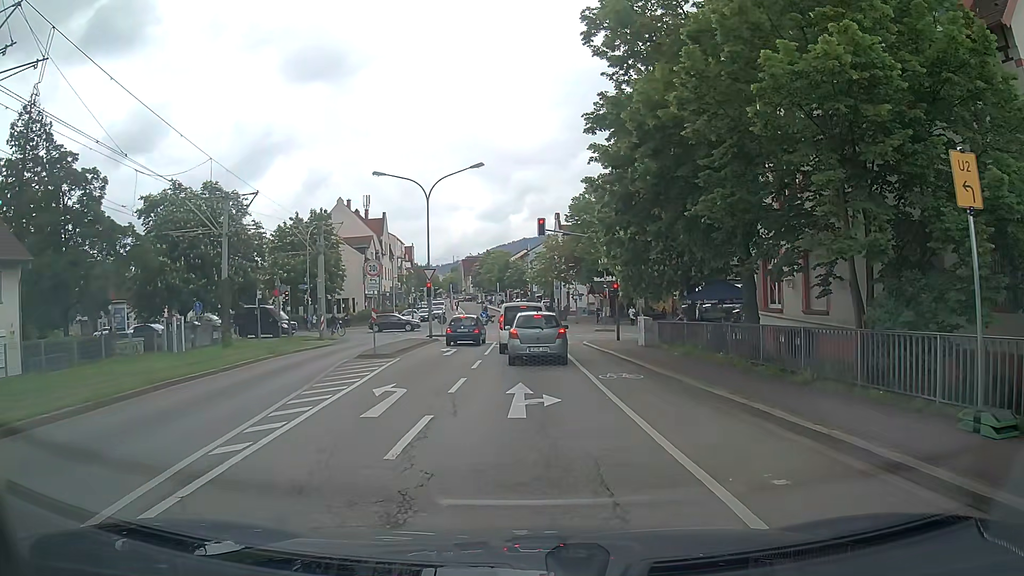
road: tertiary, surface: asphalt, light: Day
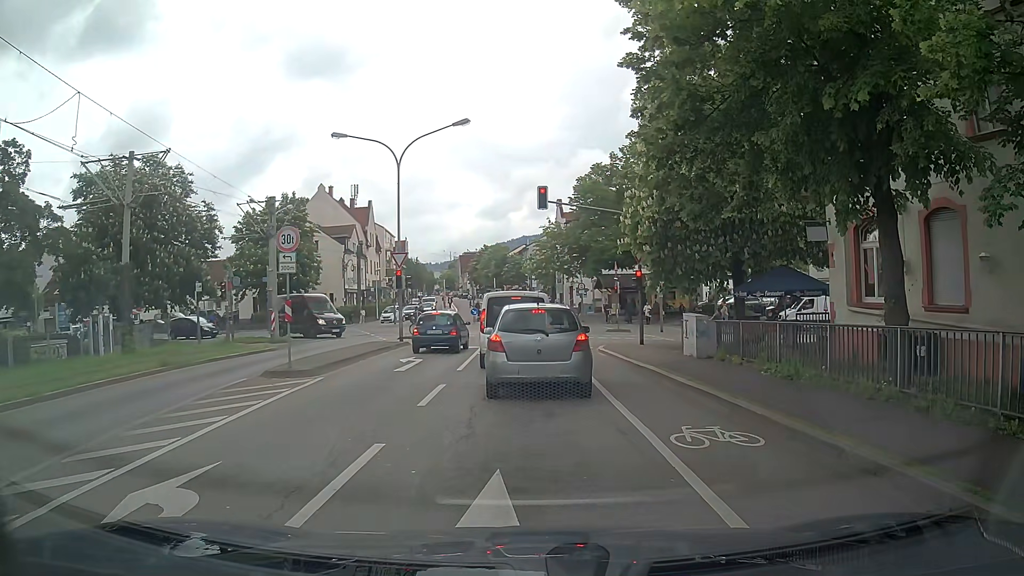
(-0.4, +8.1) m; -1°
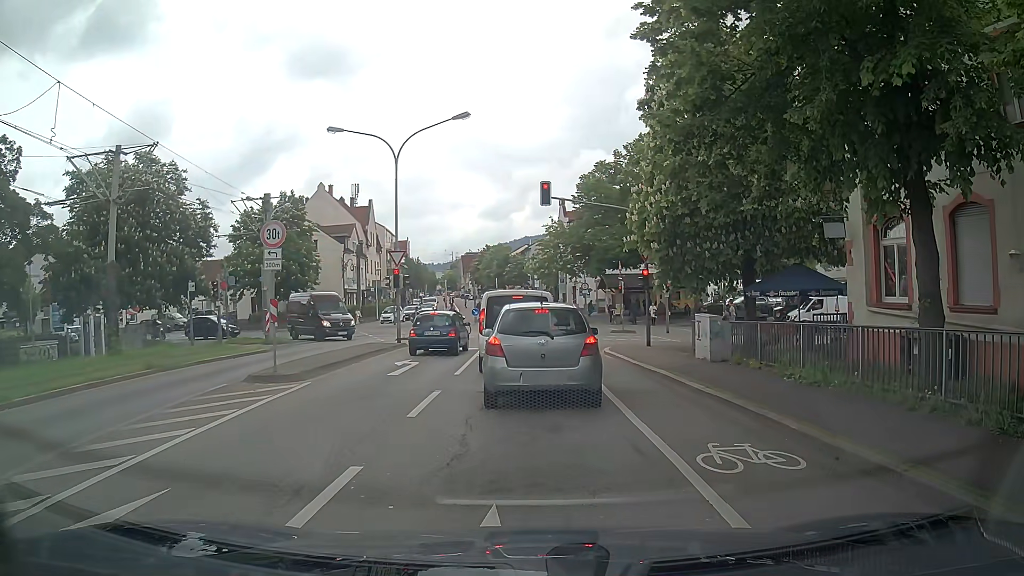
(0.0, +1.1) m; -2°
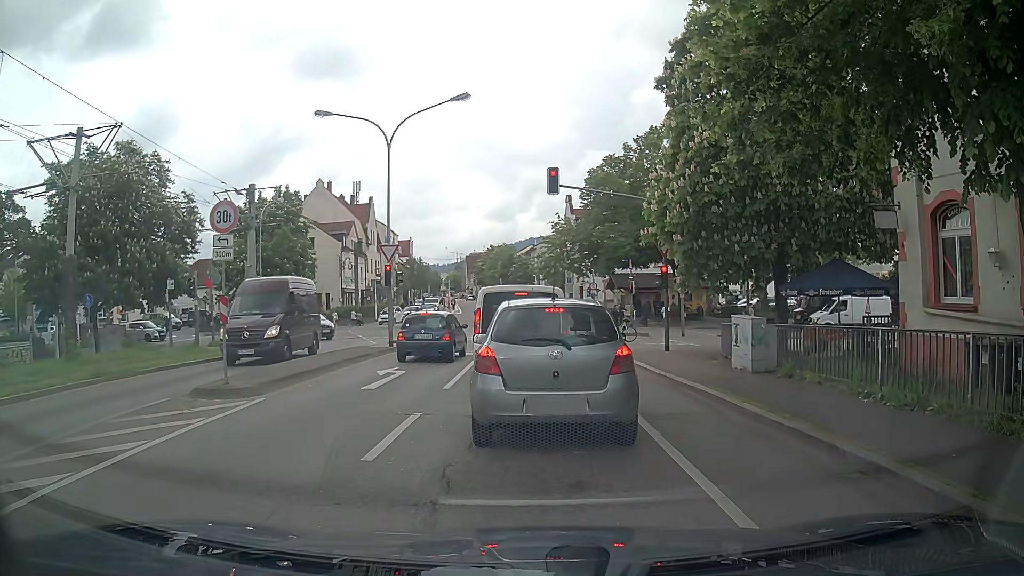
(-0.1, +2.7) m; -2°
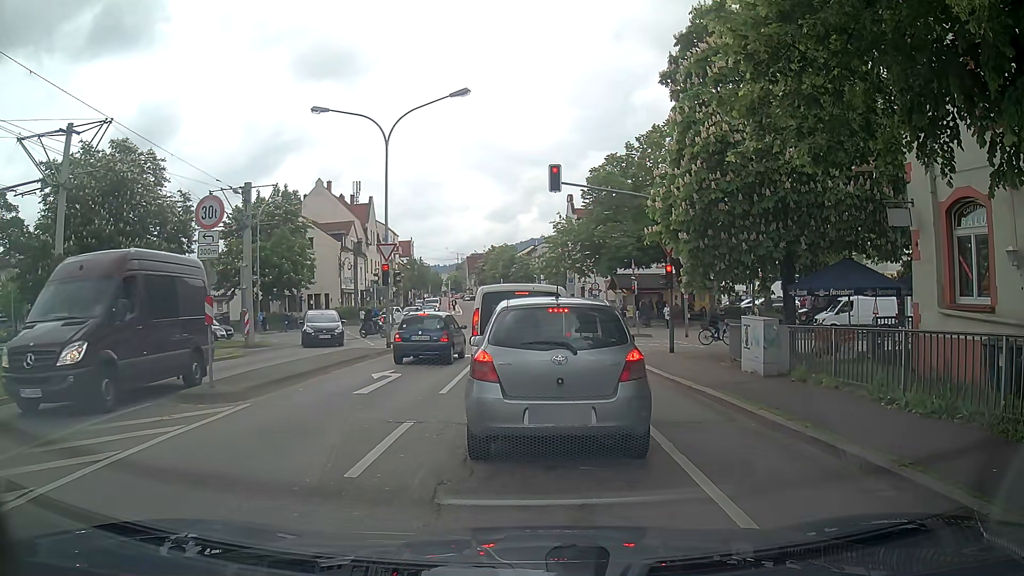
(0.0, +0.6) m; 0°
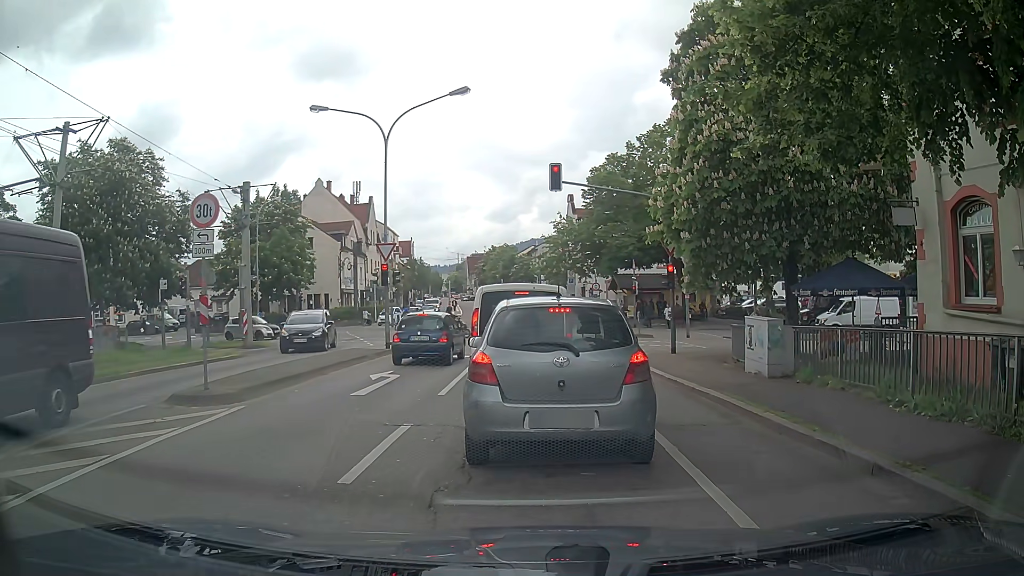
(0.0, +0.2) m; 0°
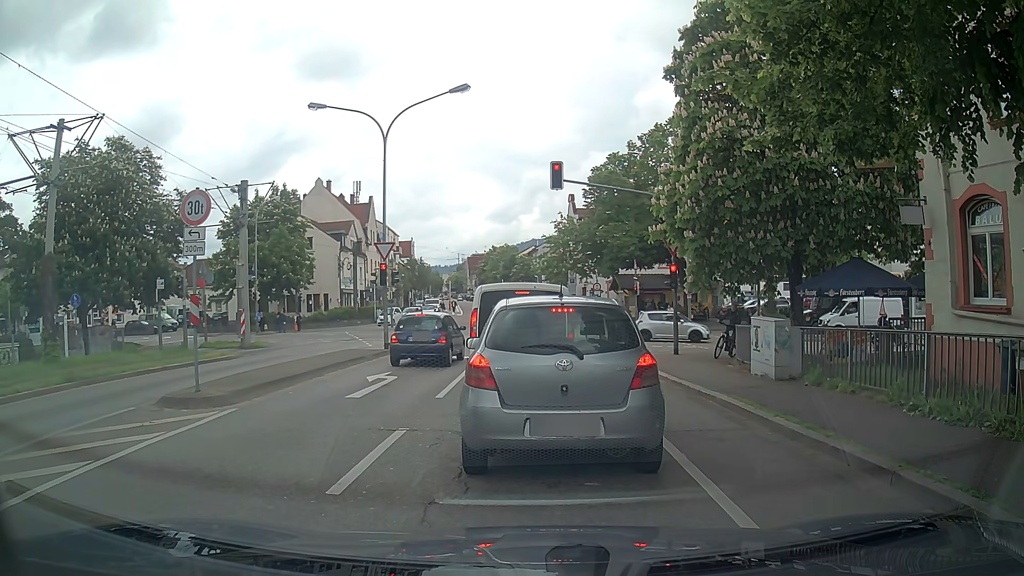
(0.0, +0.4) m; 0°
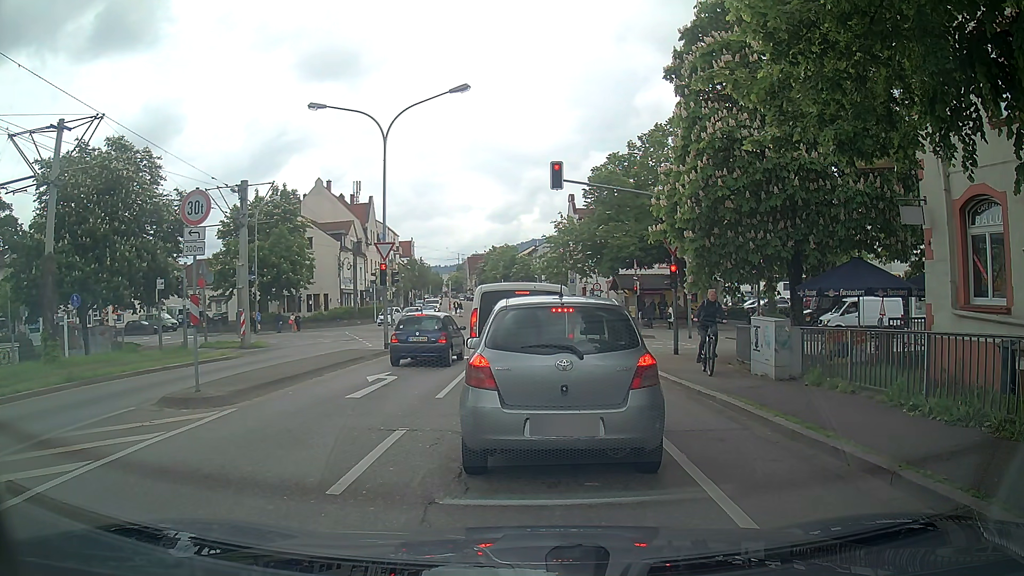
(0.0, 0.0) m; 0°
